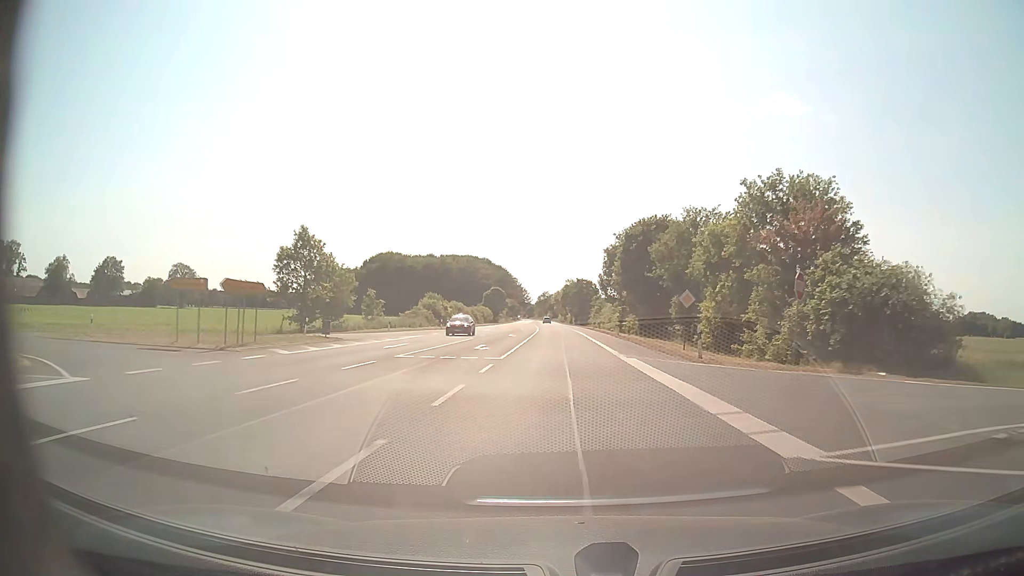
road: secondary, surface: asphalt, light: Day
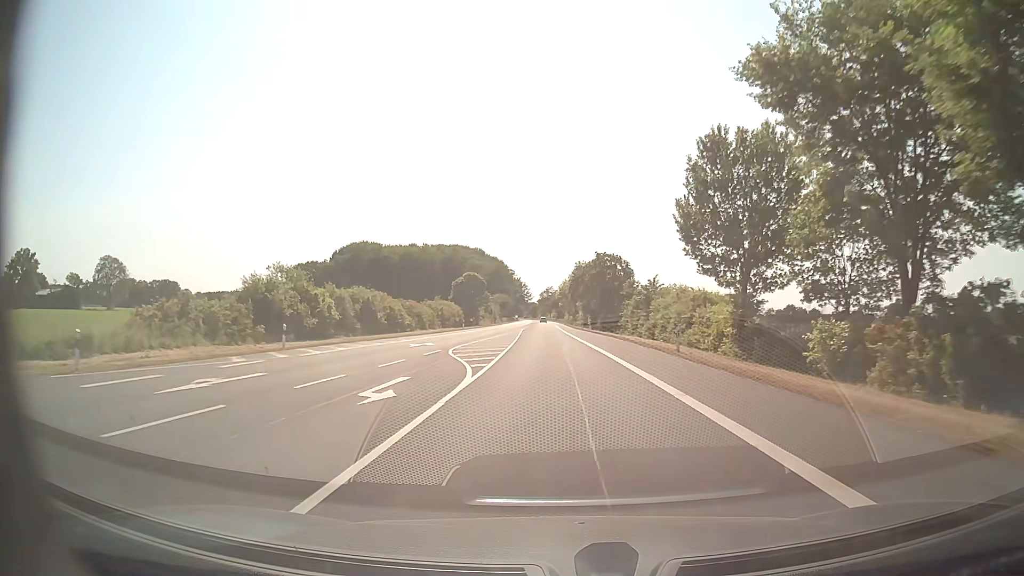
(0.0, +57.3) m; -1°
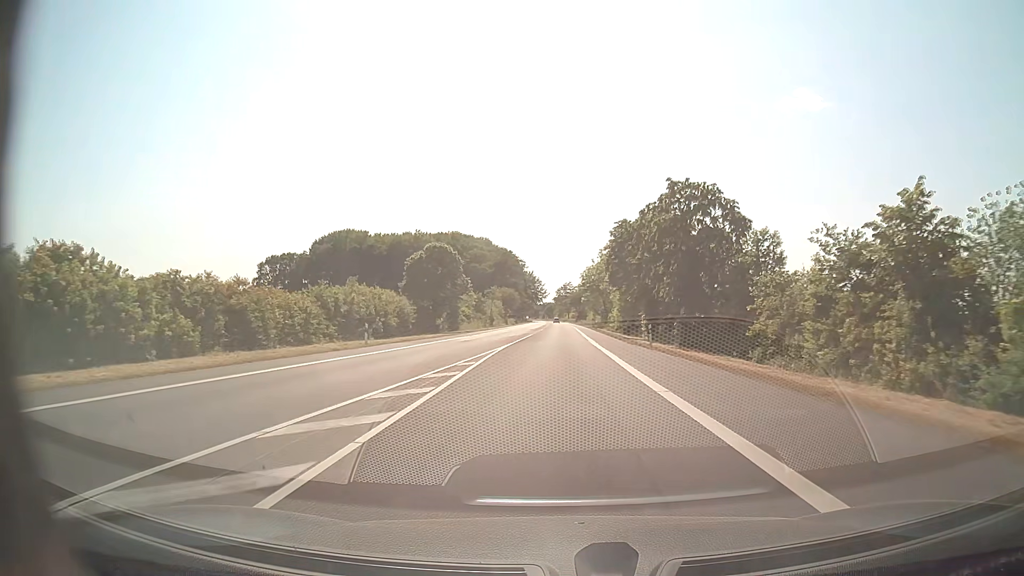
(-0.6, +45.9) m; -1°
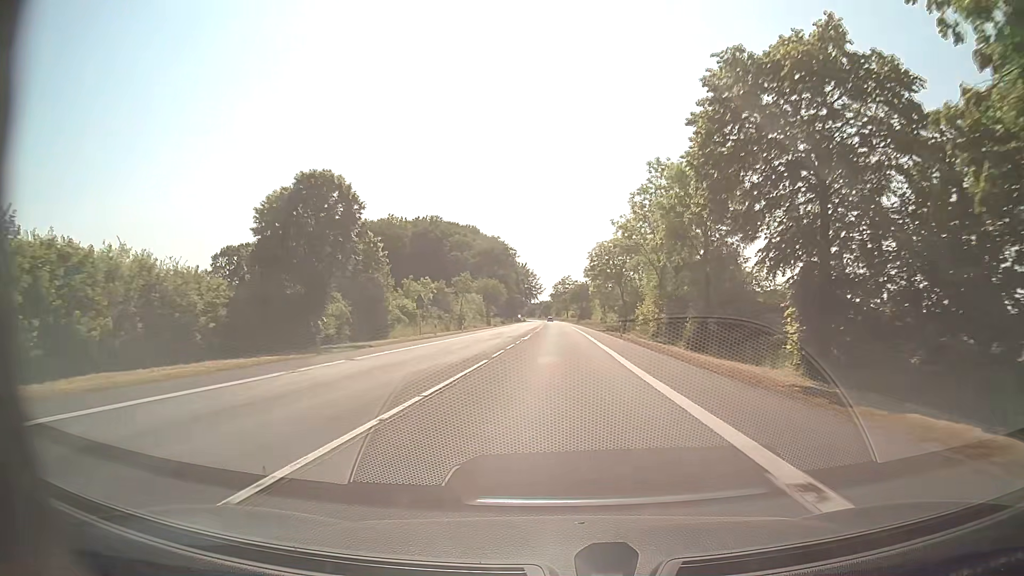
(0.0, +34.4) m; 0°
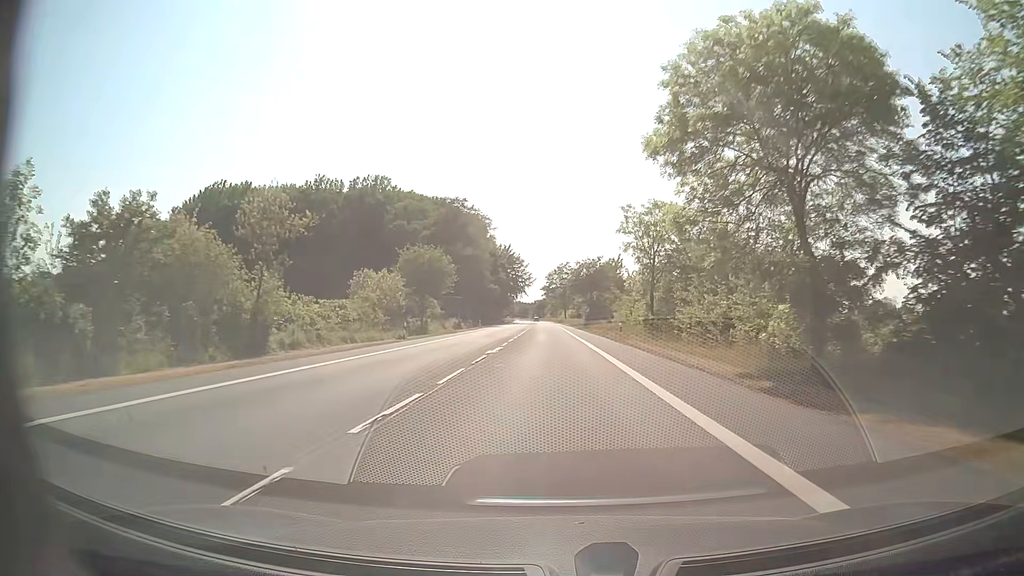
(+0.2, +57.4) m; 0°
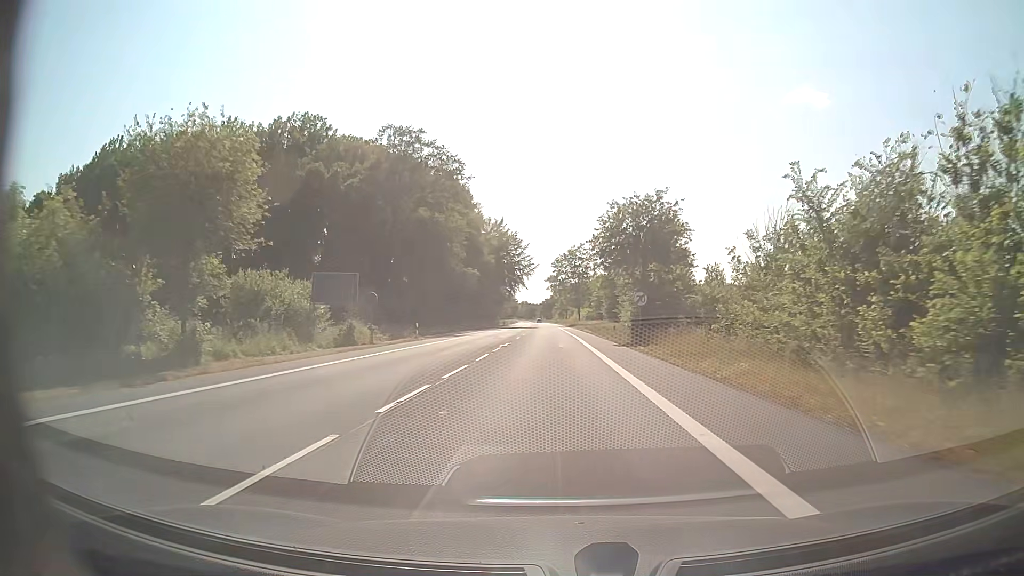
(-0.4, +46.2) m; -1°
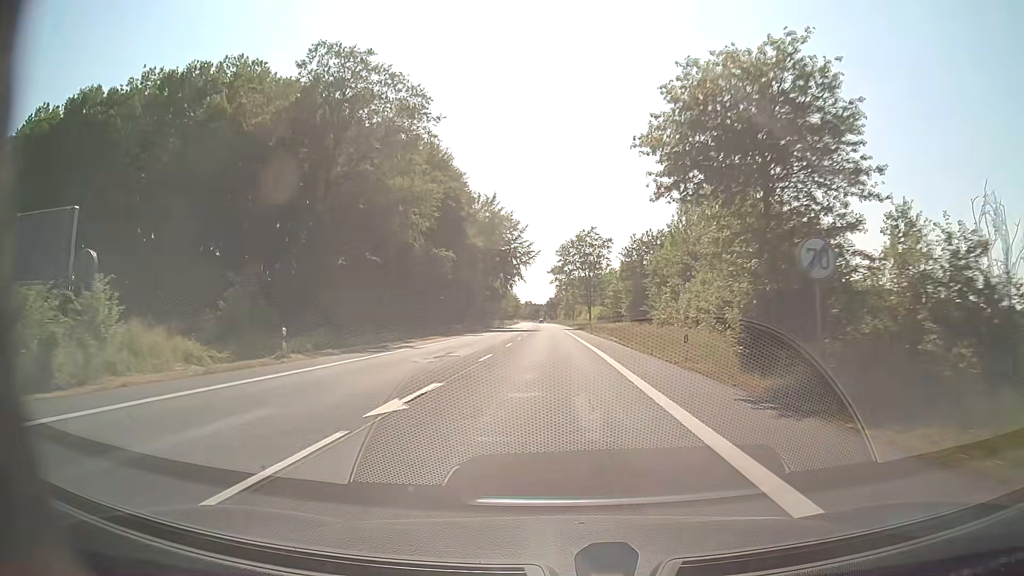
(-0.1, +24.0) m; 0°
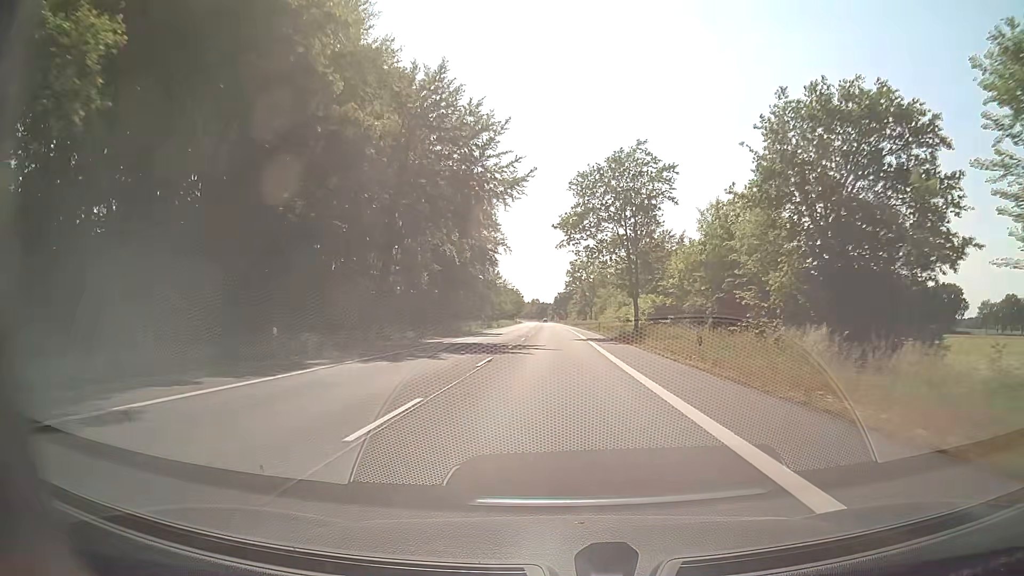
(-0.4, +51.3) m; -1°
(0, +10) (0, +20) (0, +30) (0, +40) (0, +50) (0, +60) (-1, +70) (-1, +80) (-1, +90) (-1, +100) m
